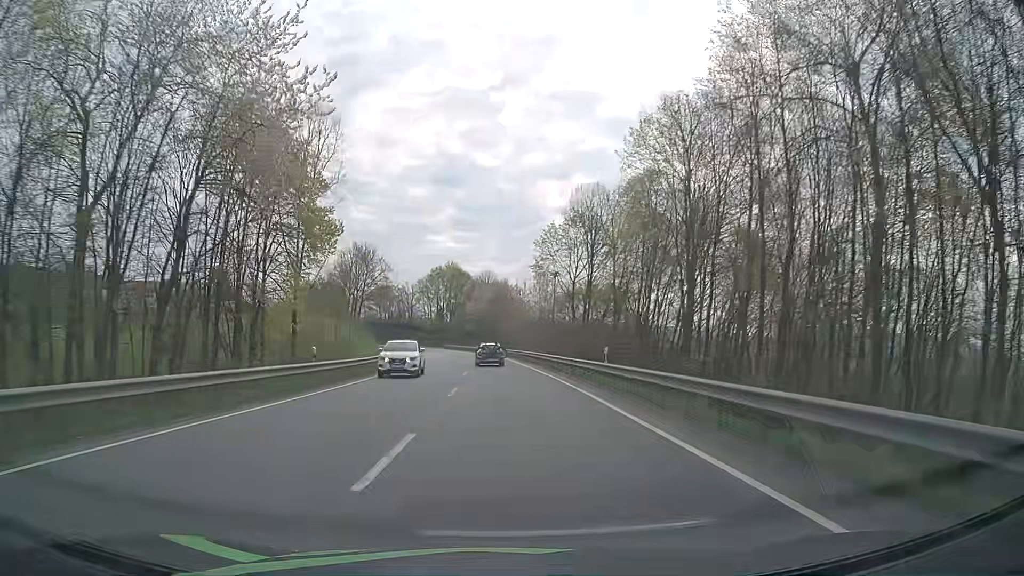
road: primary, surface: asphalt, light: Day
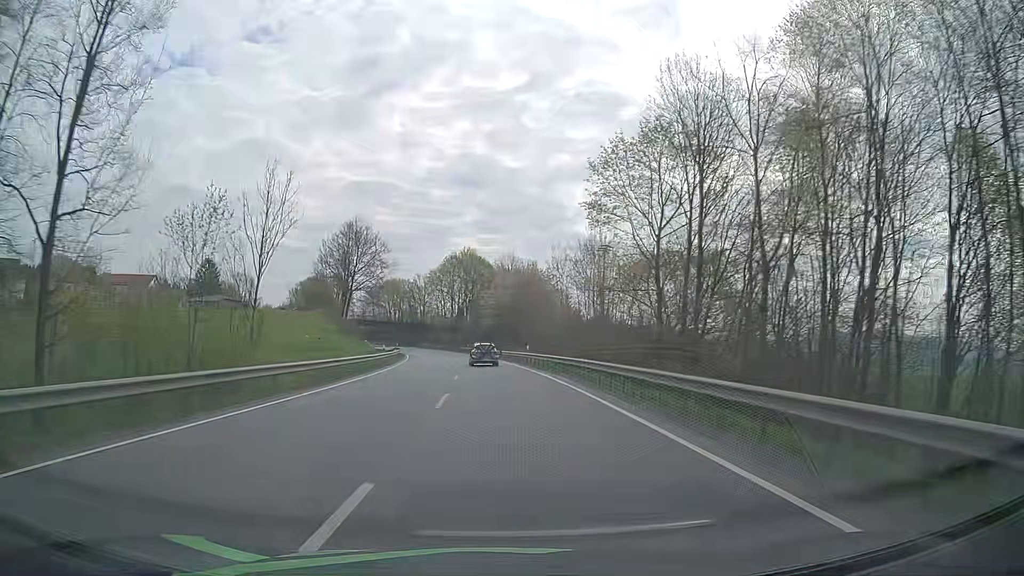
(-0.3, +27.9) m; -1°
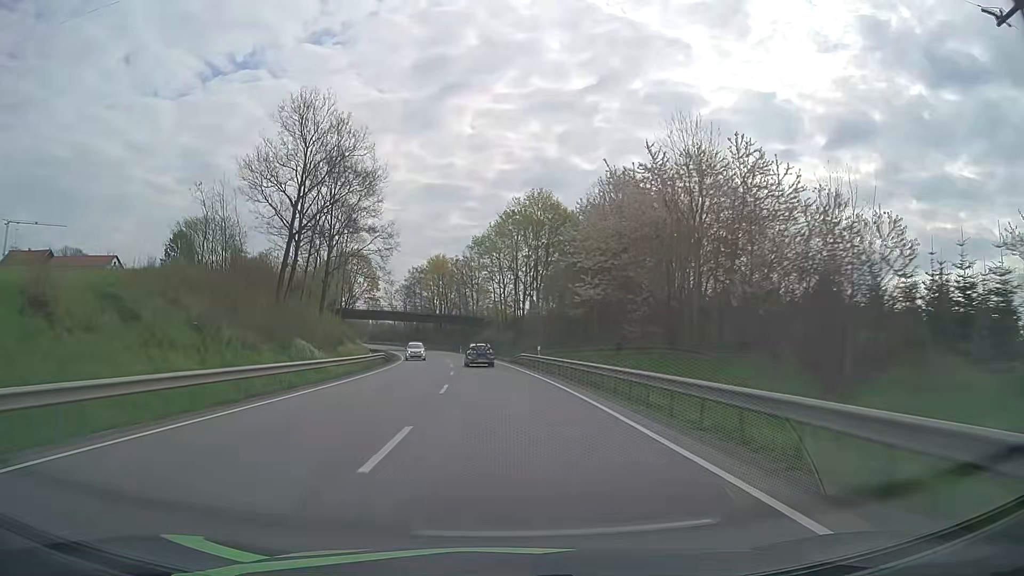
(-3.2, +55.4) m; -7°
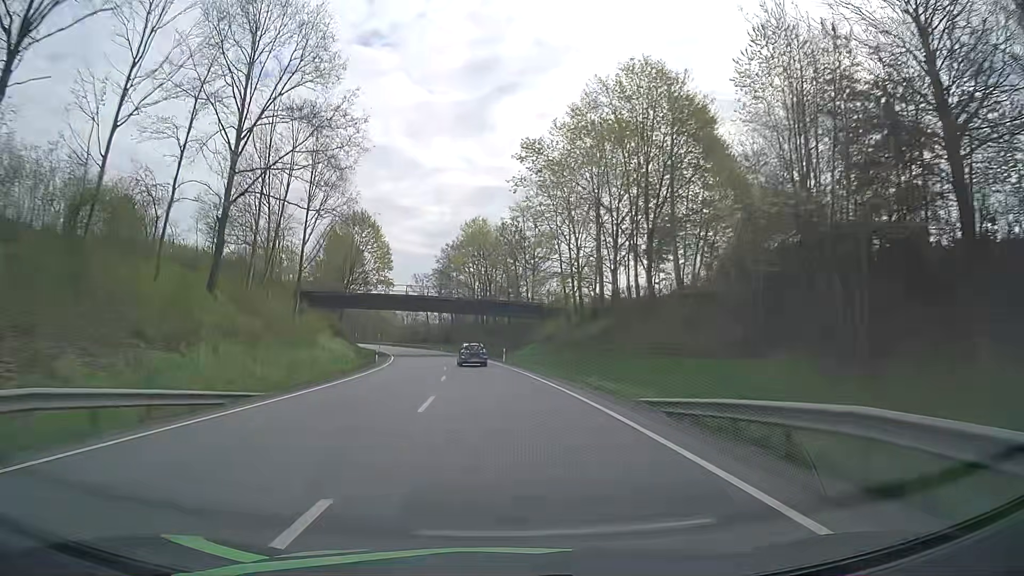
(-1.6, +41.5) m; -5°
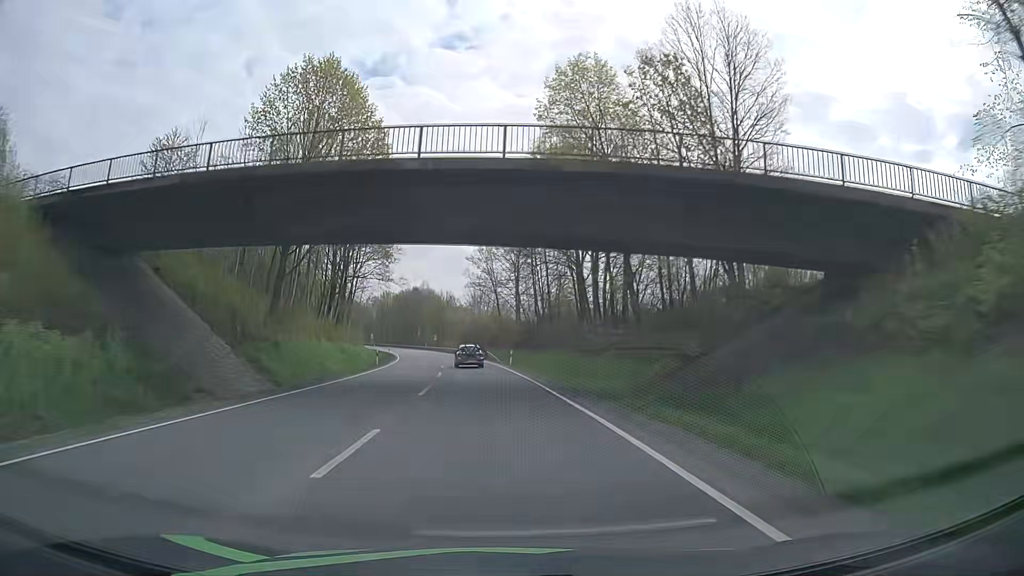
(-3.4, +55.1) m; -8°
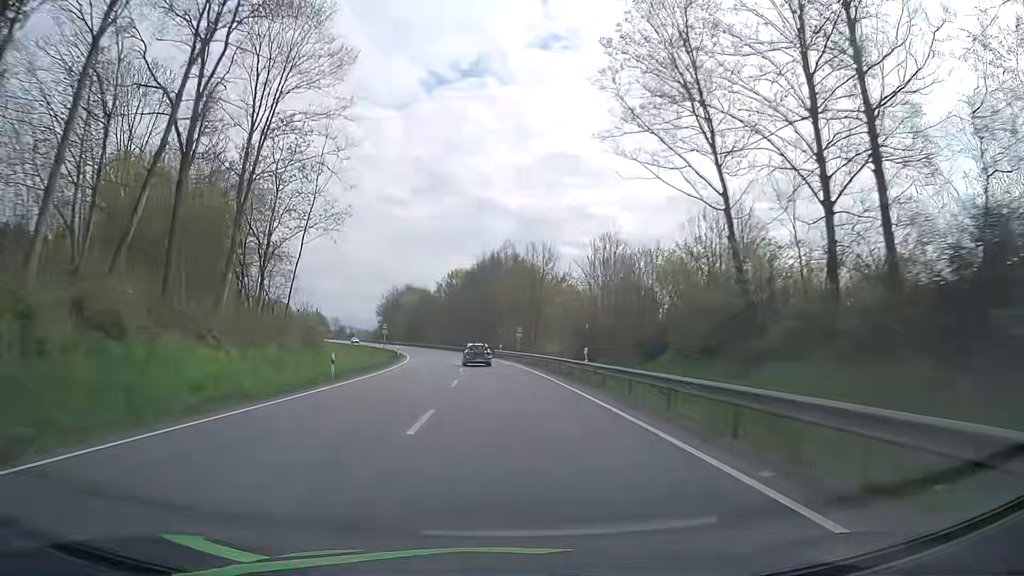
(-5.4, +68.6) m; -9°
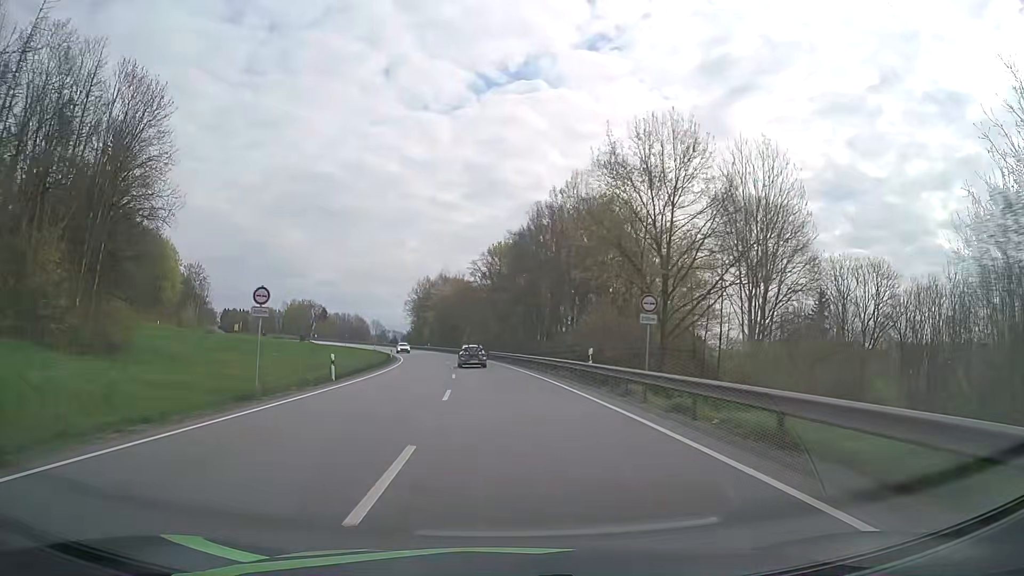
(-1.4, +41.3) m; -5°
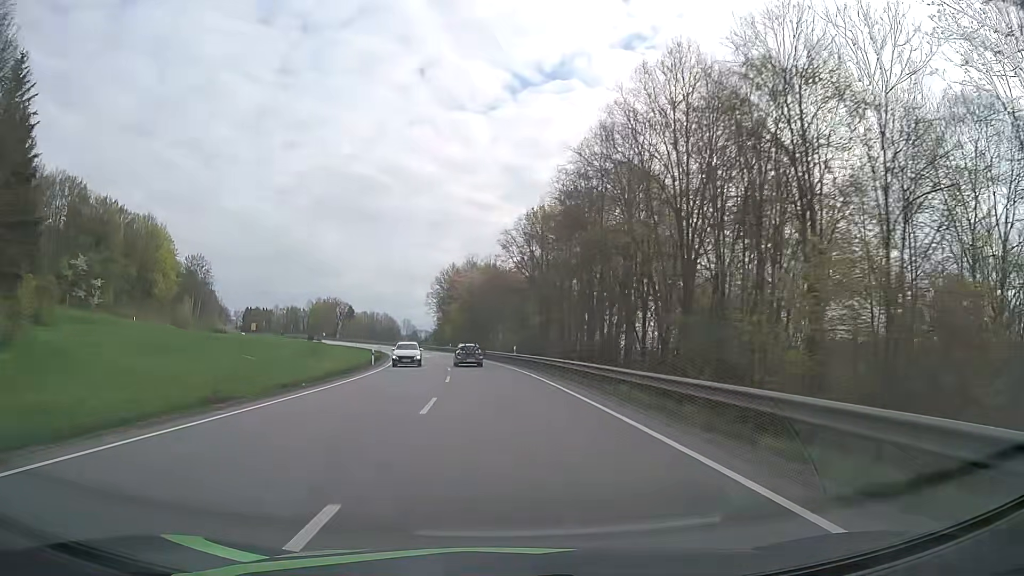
(-0.6, +27.6) m; -3°
(0, +10) (0, +20) (-1, +30) (-2, +40) (-3, +50) (-4, +60) (-6, +70) (-8, +79) (-10, +89) (-12, +99) m
